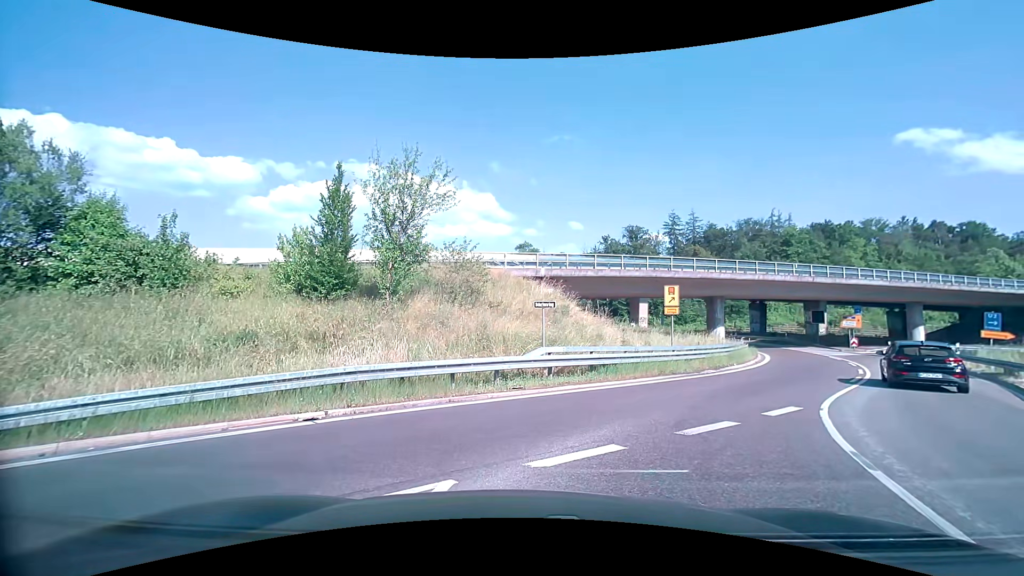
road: secondary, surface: asphalt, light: Day
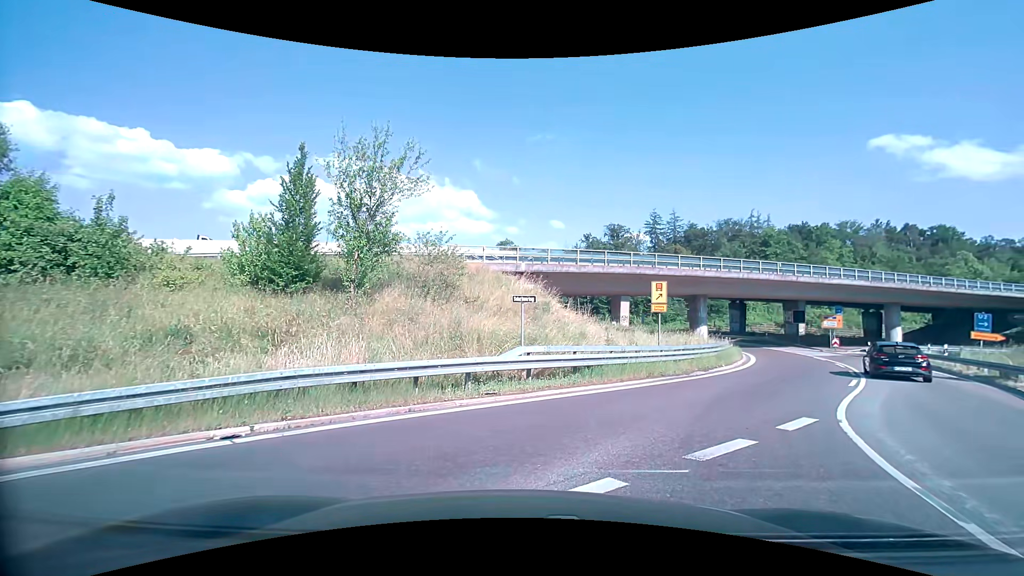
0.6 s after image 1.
(0.0, +1.7) m; +2°
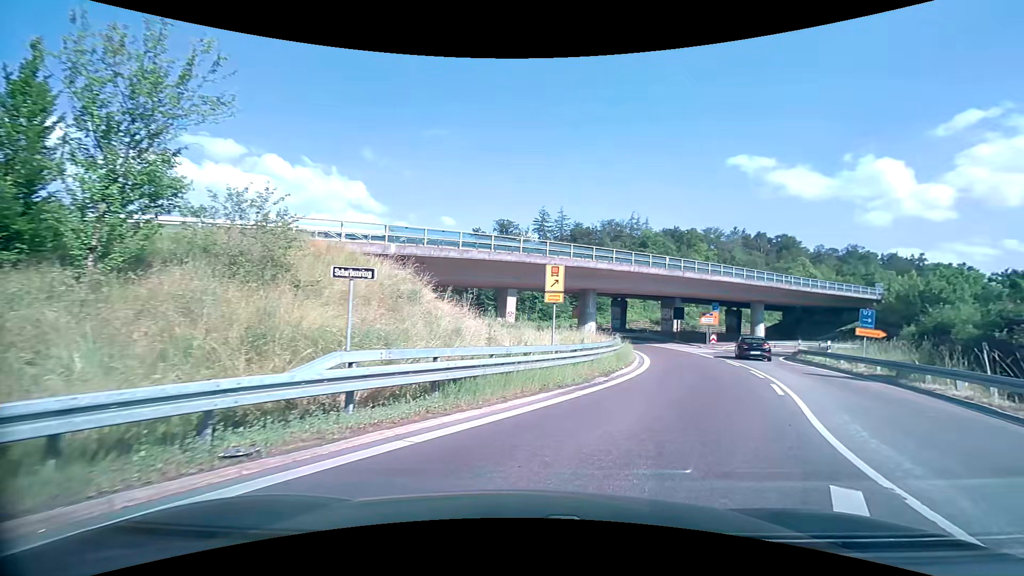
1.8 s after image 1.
(+0.5, +5.2) m; +12°
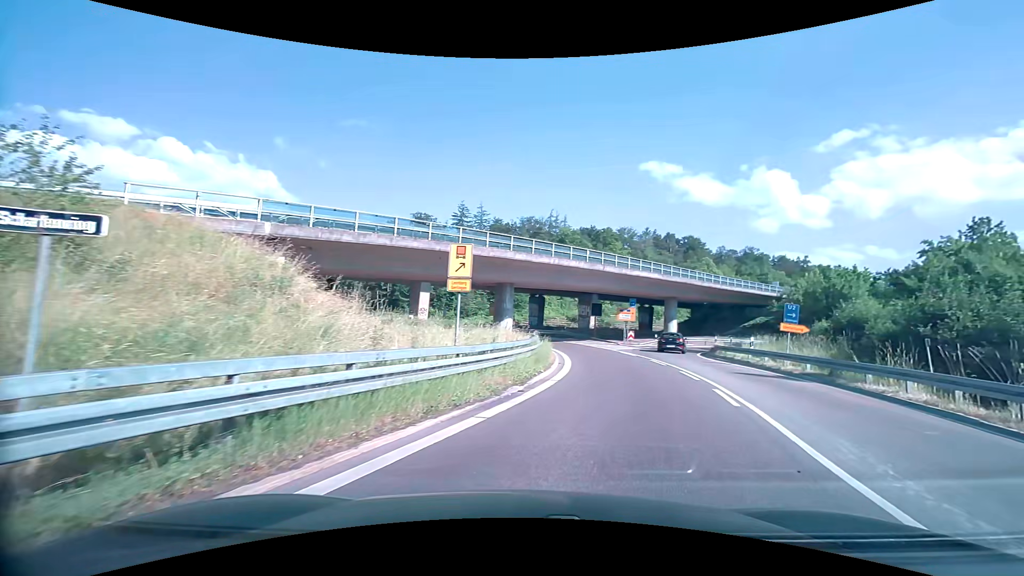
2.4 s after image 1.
(+0.3, +3.6) m; +9°
